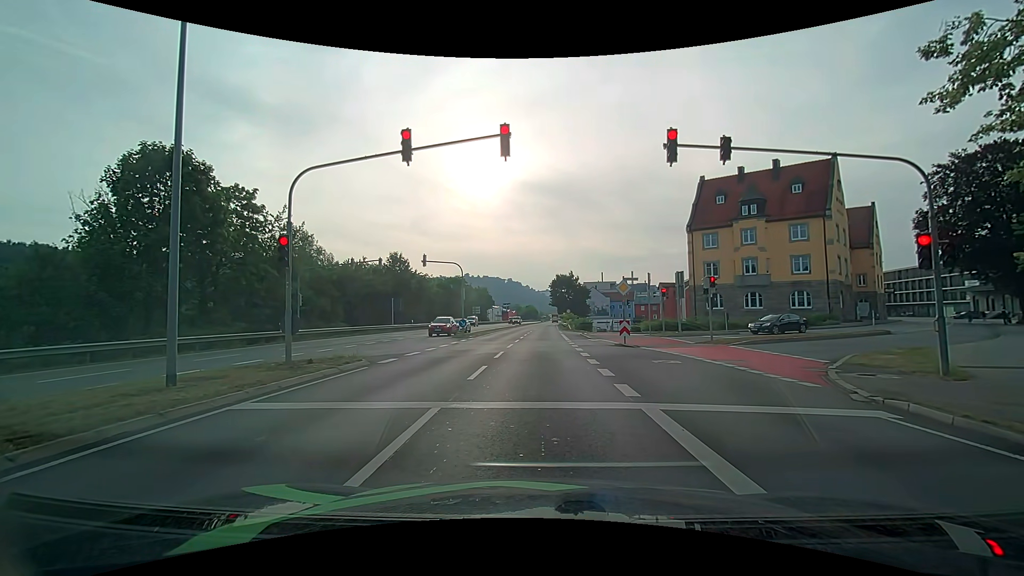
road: primary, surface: asphalt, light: Day
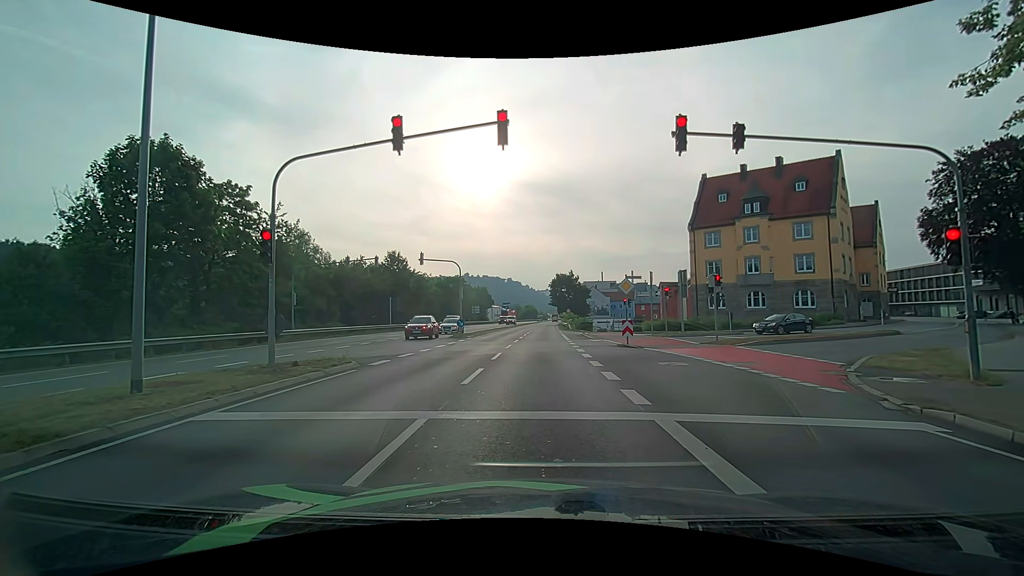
(0.0, +0.8) m; 0°
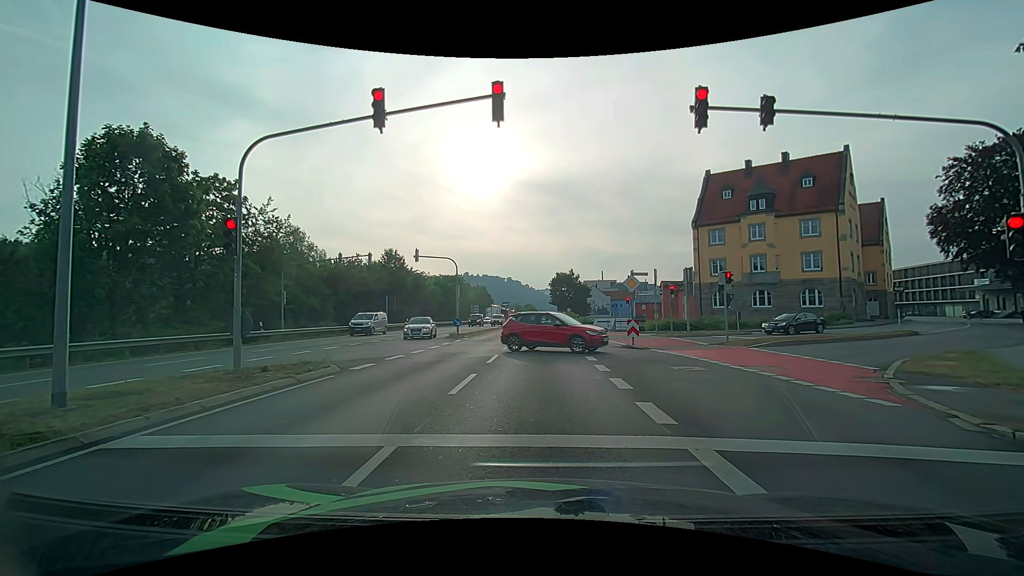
(0.0, +1.4) m; 0°
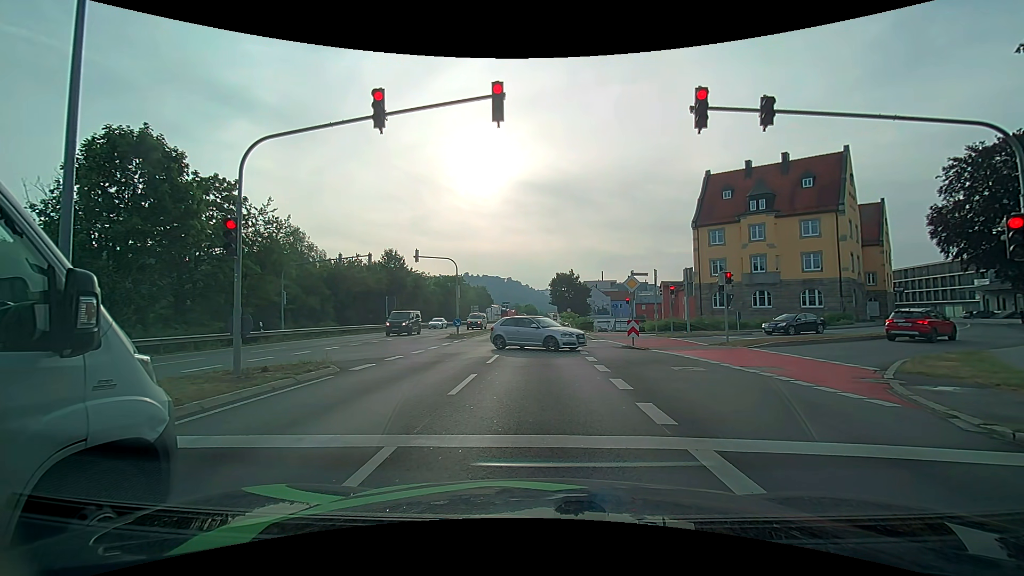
(0.0, +0.1) m; 0°
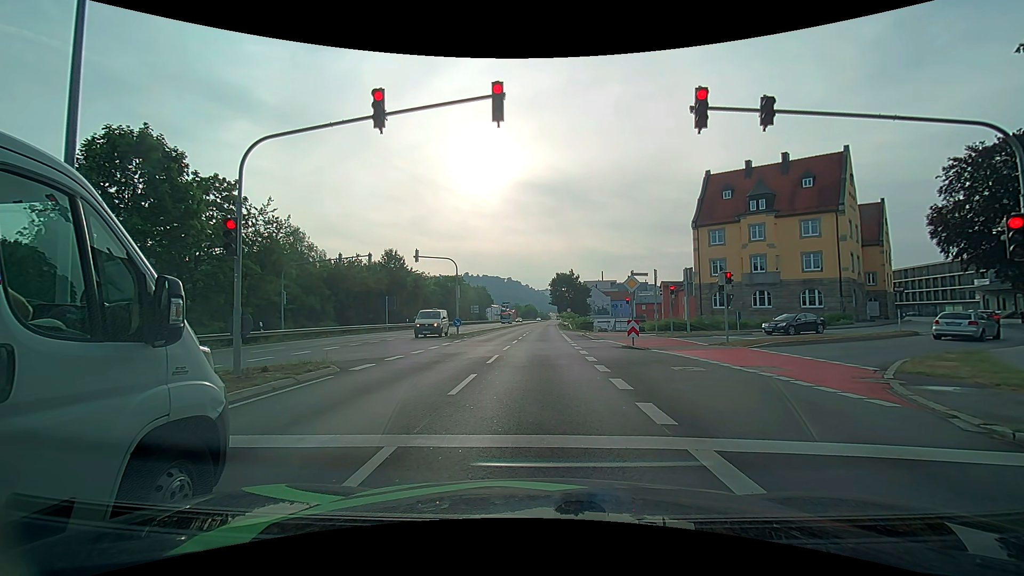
(0.0, 0.0) m; 0°
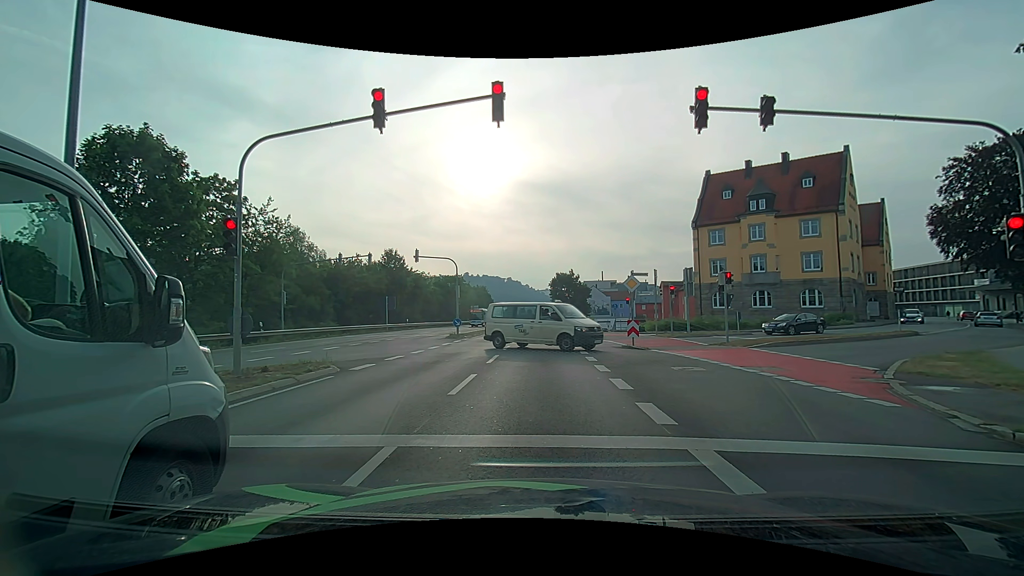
(0.0, 0.0) m; 0°
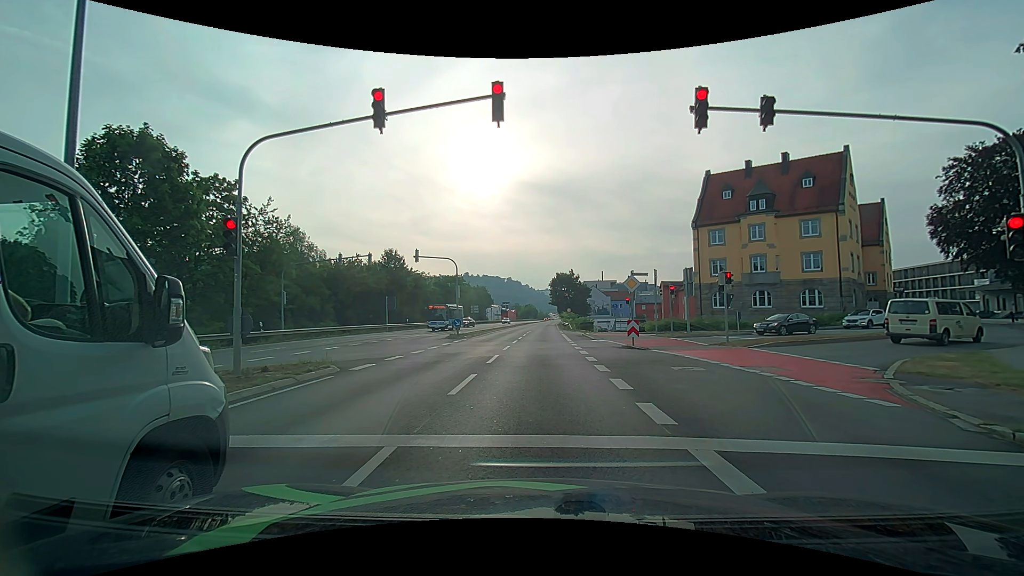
(0.0, 0.0) m; 0°
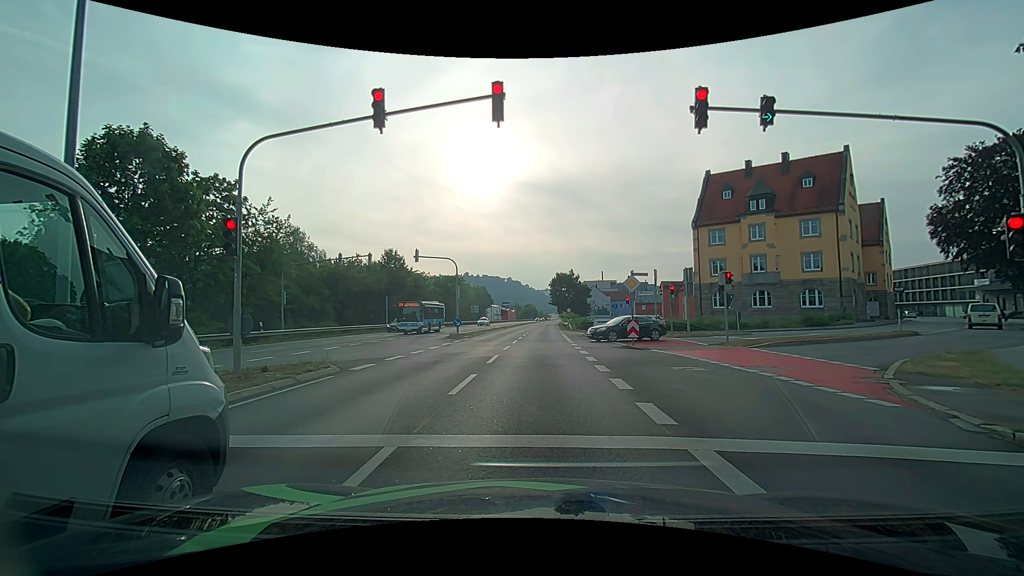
(0.0, 0.0) m; 0°
(0, +10) (0, +20) (0, +30) (-1, +40) (-1, +50) (-1, +60) (0, +70) (0, +80) (0, +90) (0, +100) m
